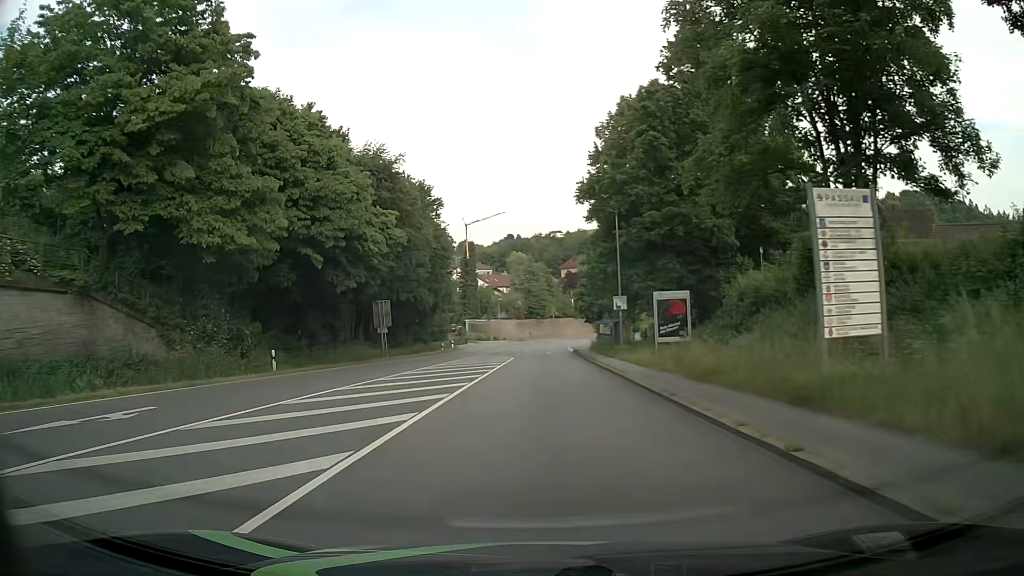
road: primary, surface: asphalt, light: Day
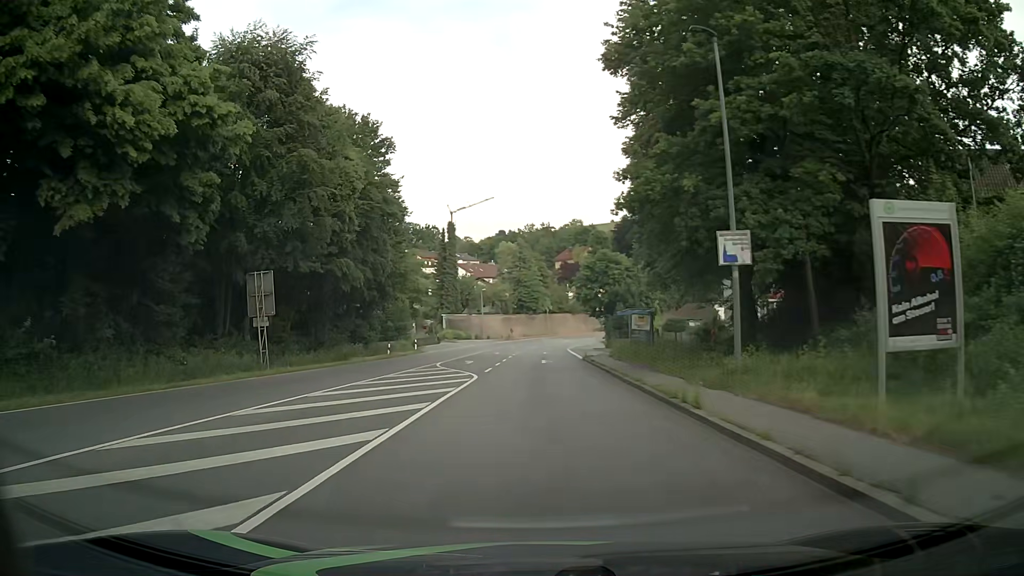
(+0.1, +23.0) m; +1°
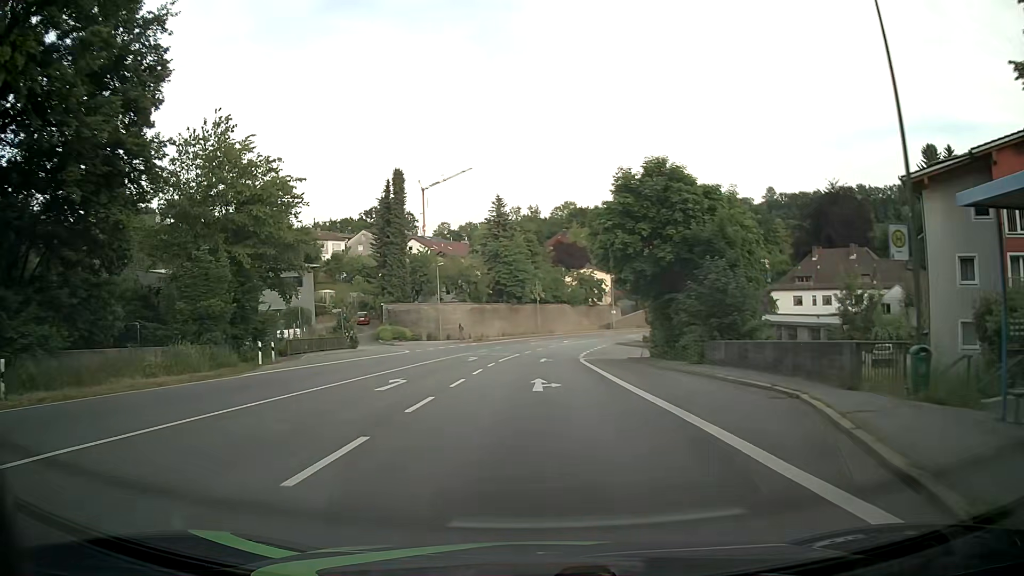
(+0.3, +38.3) m; +1°
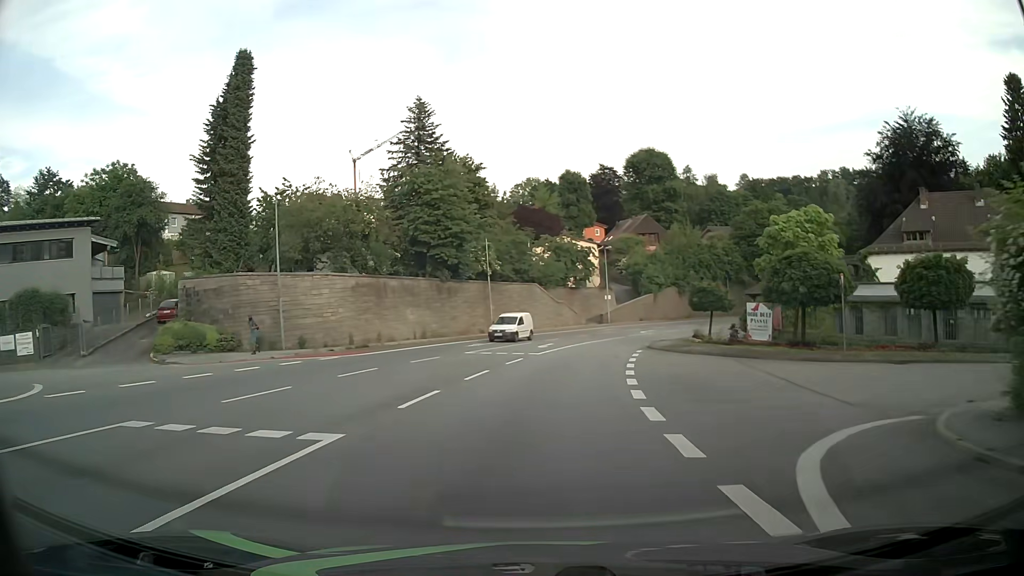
(+0.5, +38.3) m; +3°
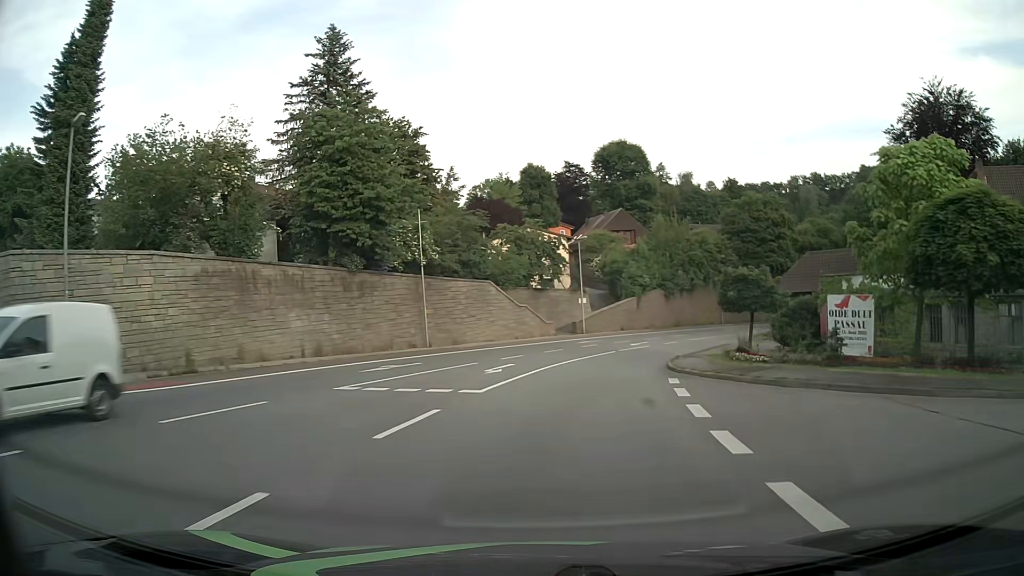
(+0.4, +15.3) m; +3°
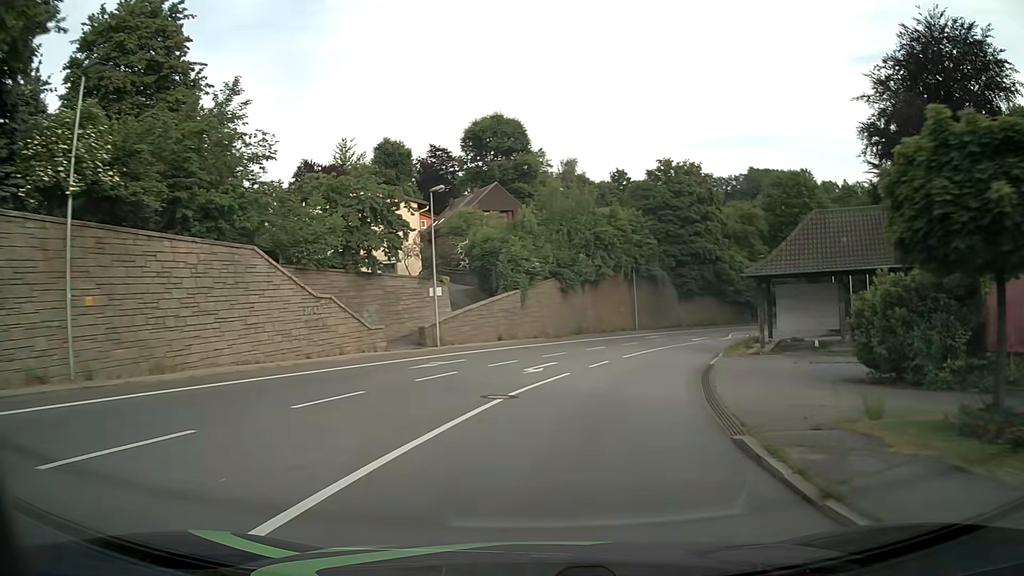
(+2.0, +22.6) m; +11°
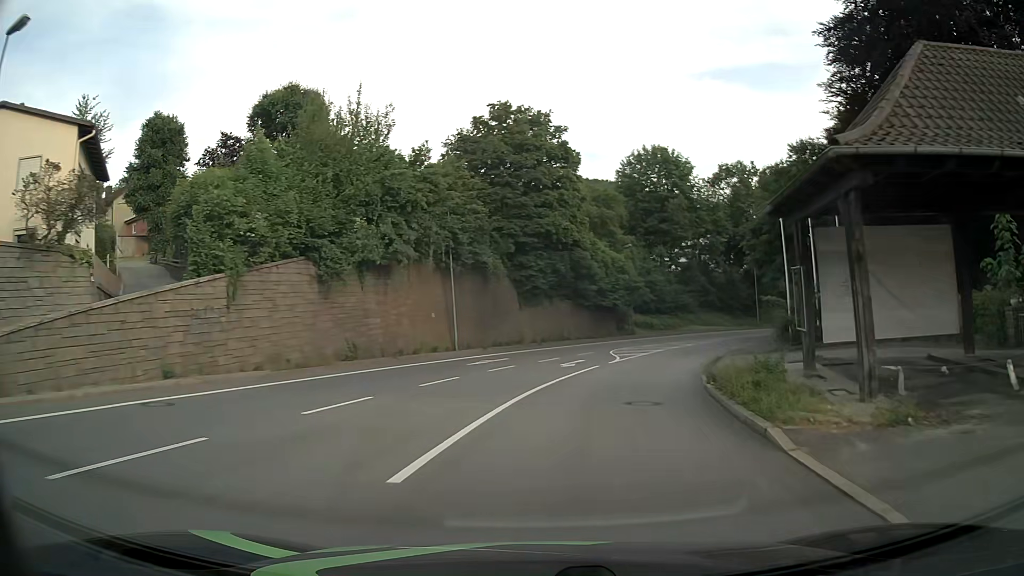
(+3.0, +22.5) m; +15°
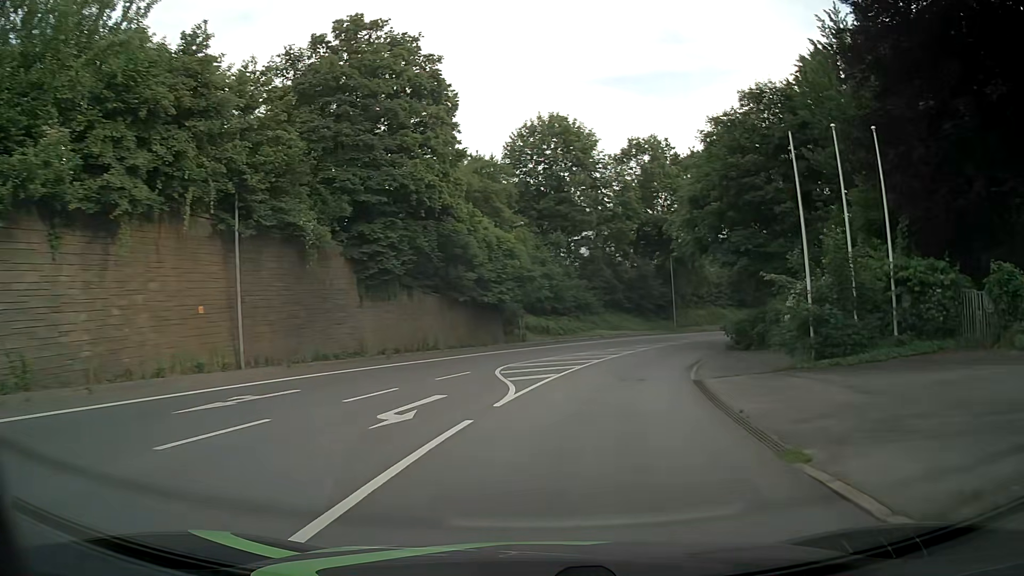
(+1.3, +15.1) m; +10°
(+1, +10) (+2, +20) (+4, +30) (+8, +39) (+12, +48) (+17, +57) (+23, +65) (+29, +73) (+36, +80) (+42, +87) m
